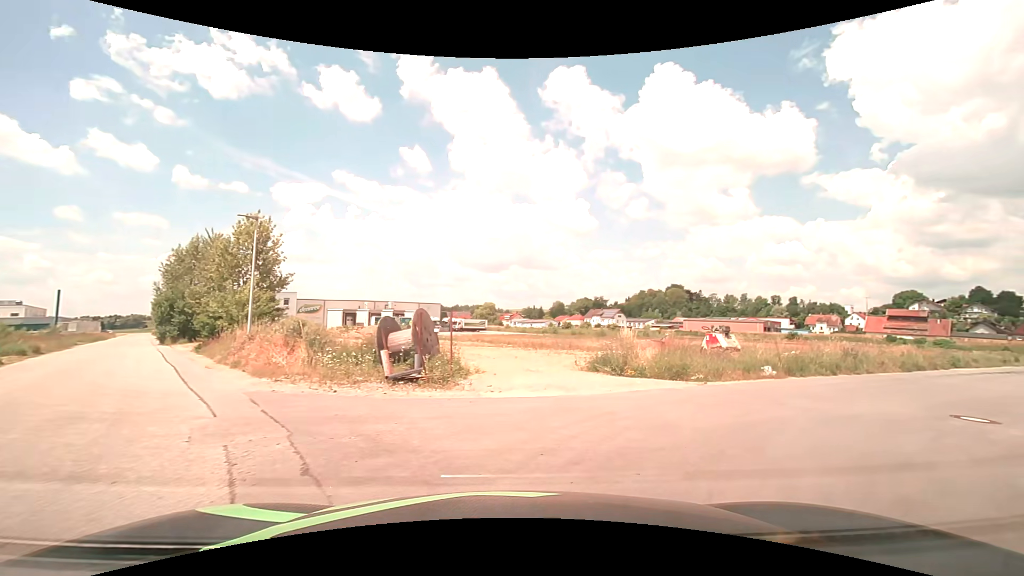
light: Day
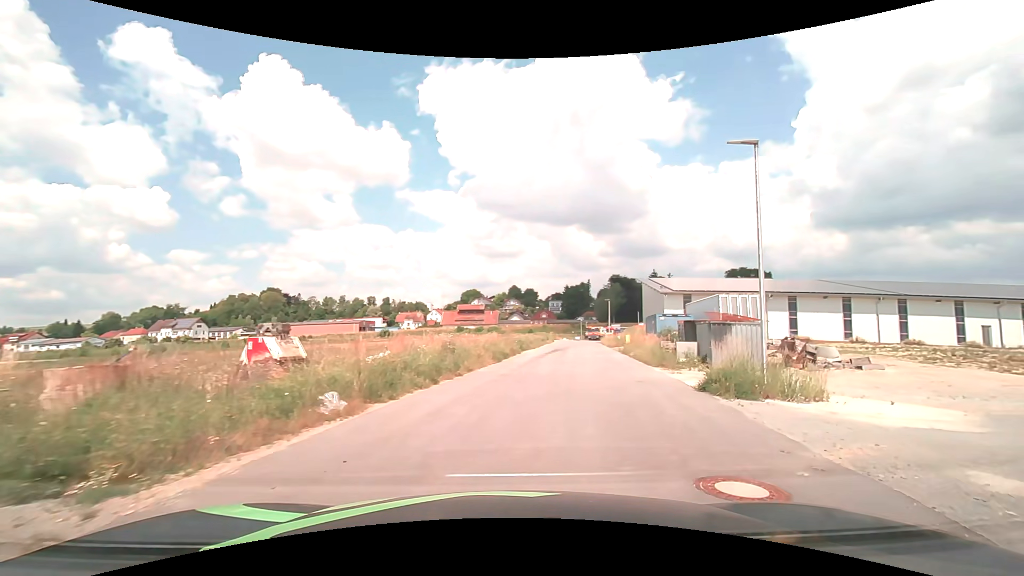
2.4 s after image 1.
(+3.7, +9.1) m; +44°
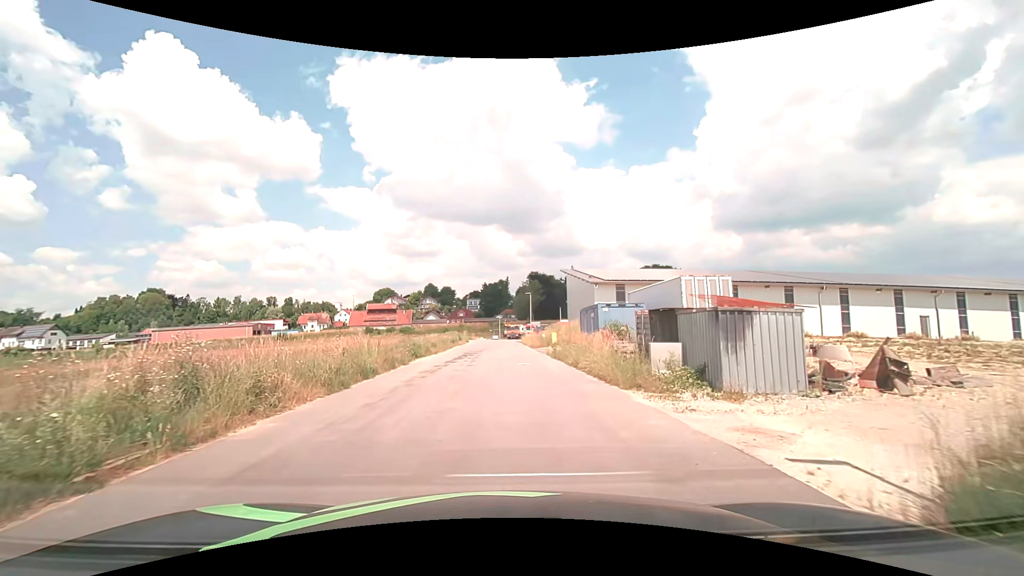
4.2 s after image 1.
(+1.2, +10.2) m; +8°
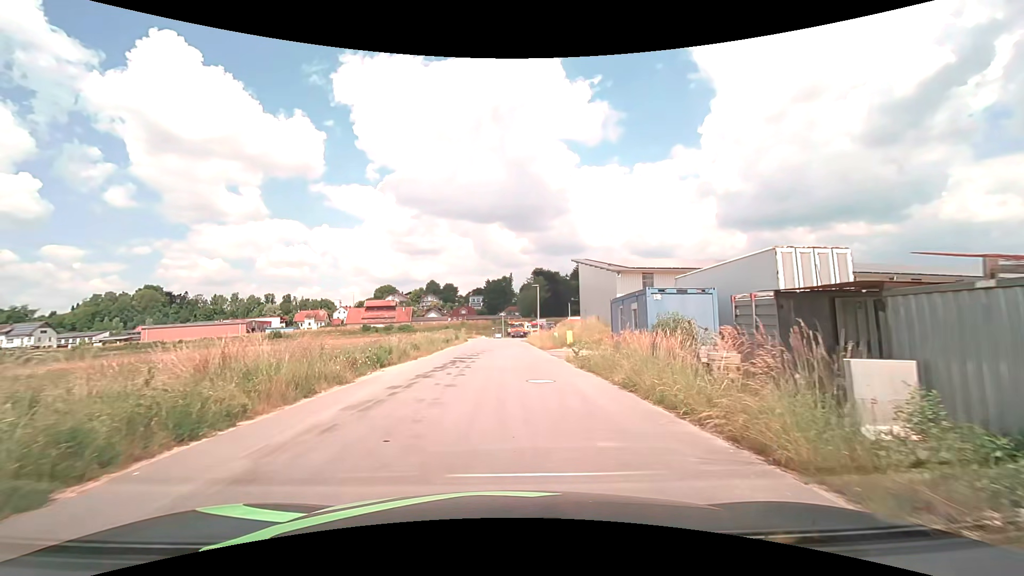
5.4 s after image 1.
(0.0, +8.4) m; -1°
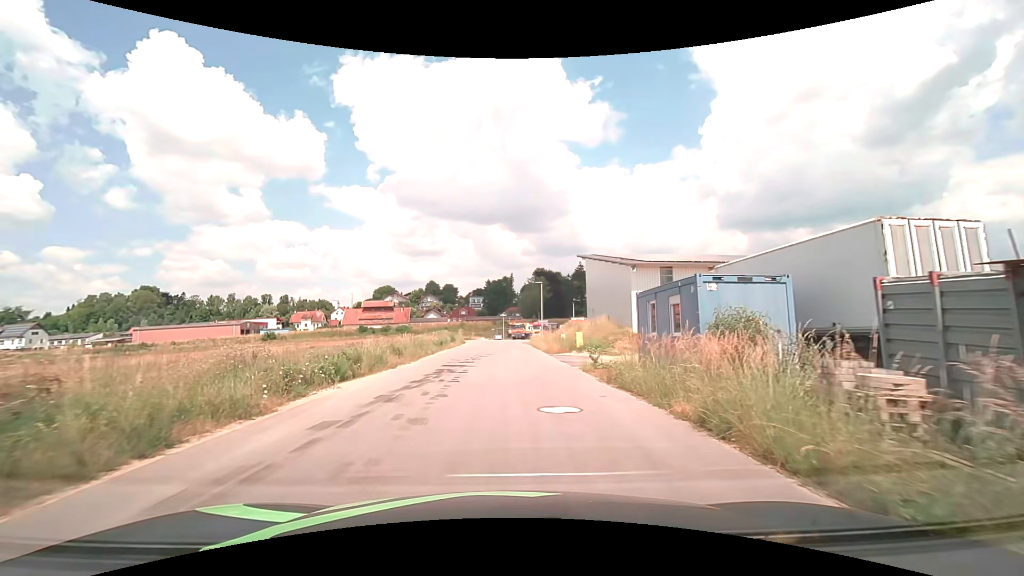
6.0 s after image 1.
(0.0, +4.6) m; 0°
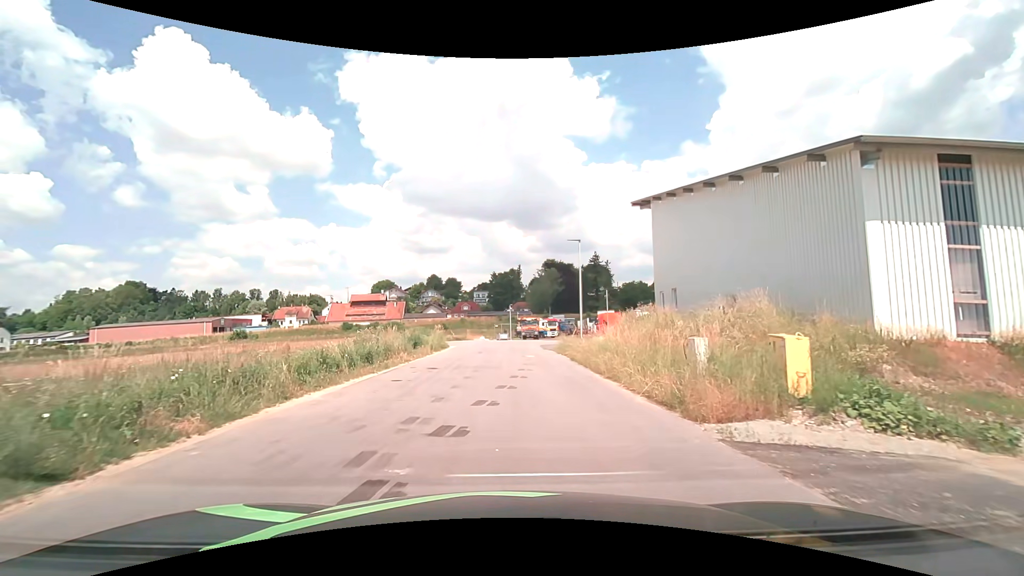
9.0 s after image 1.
(-0.1, +22.7) m; -1°
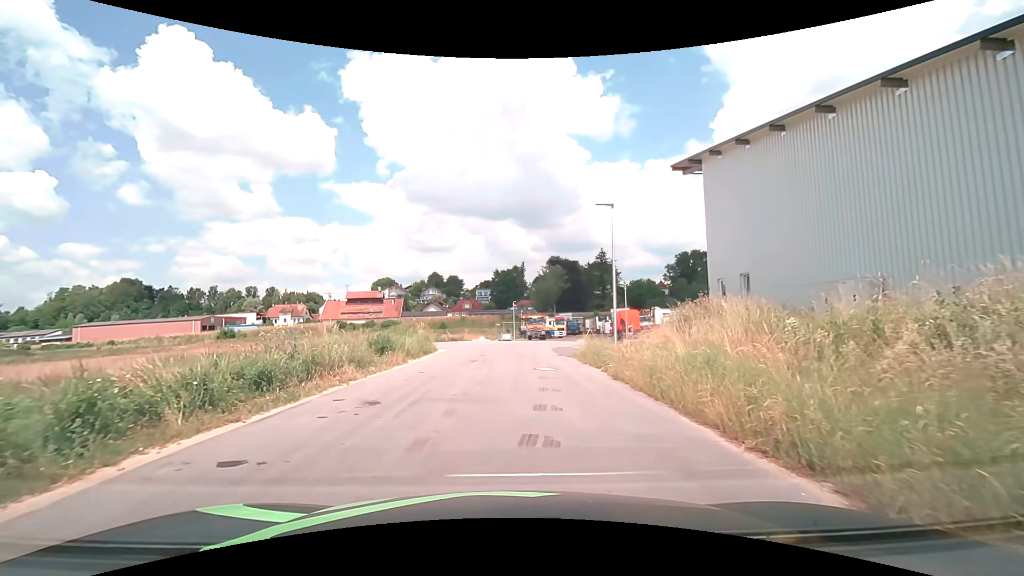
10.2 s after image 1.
(0.0, +7.8) m; -1°
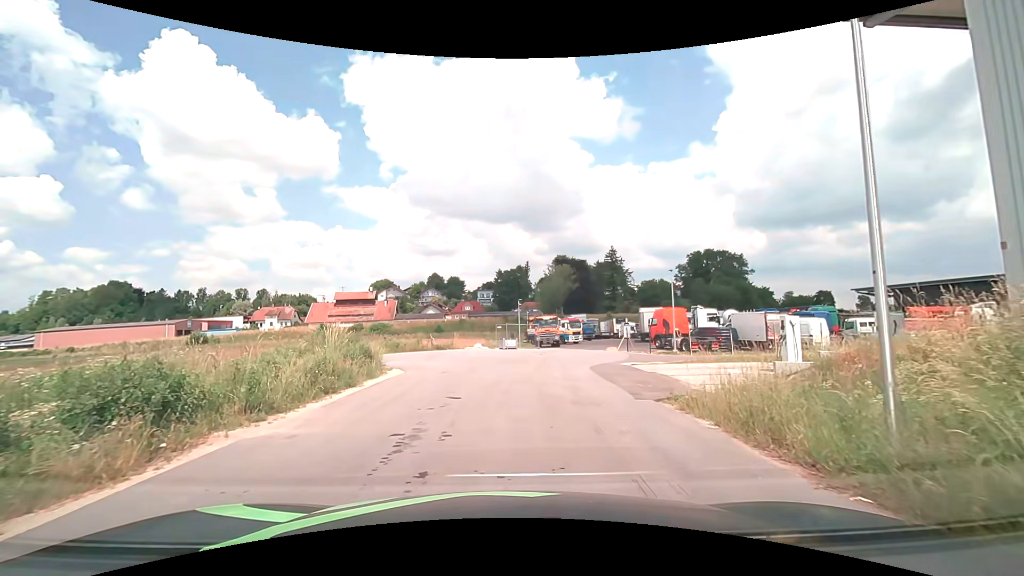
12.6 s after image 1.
(0.0, +13.7) m; 0°
